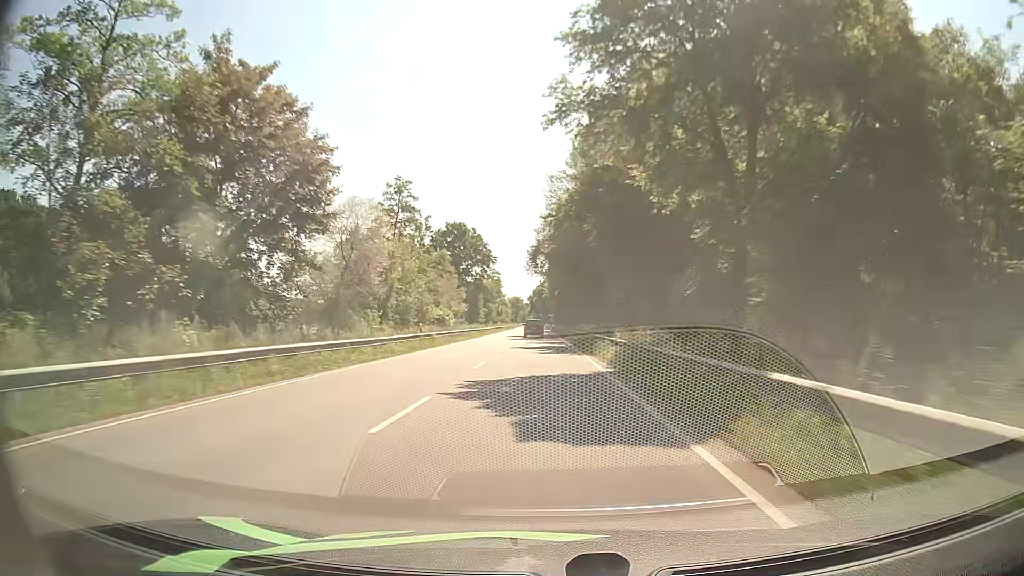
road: primary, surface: asphalt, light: Day
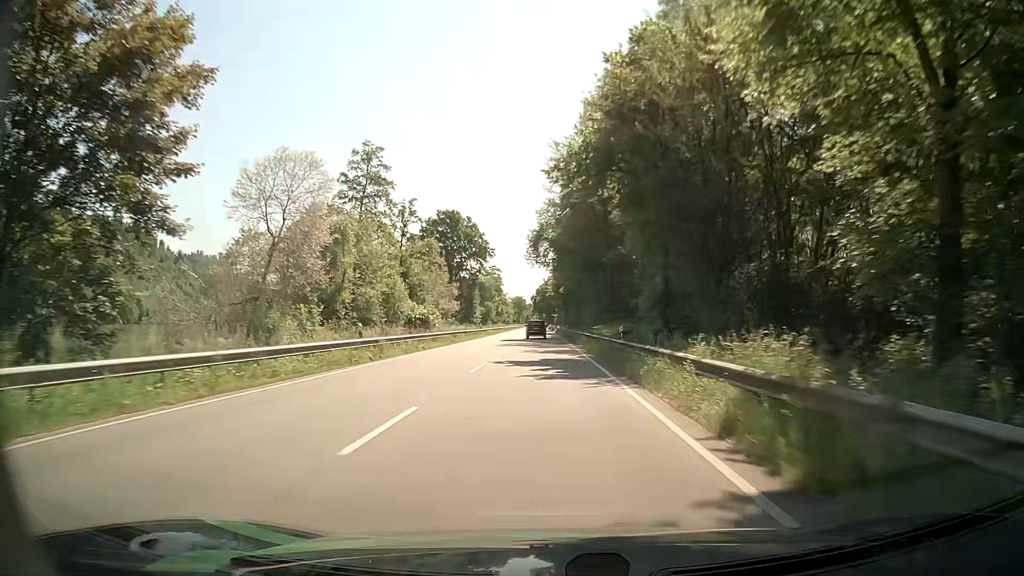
(0.0, +13.4) m; 0°
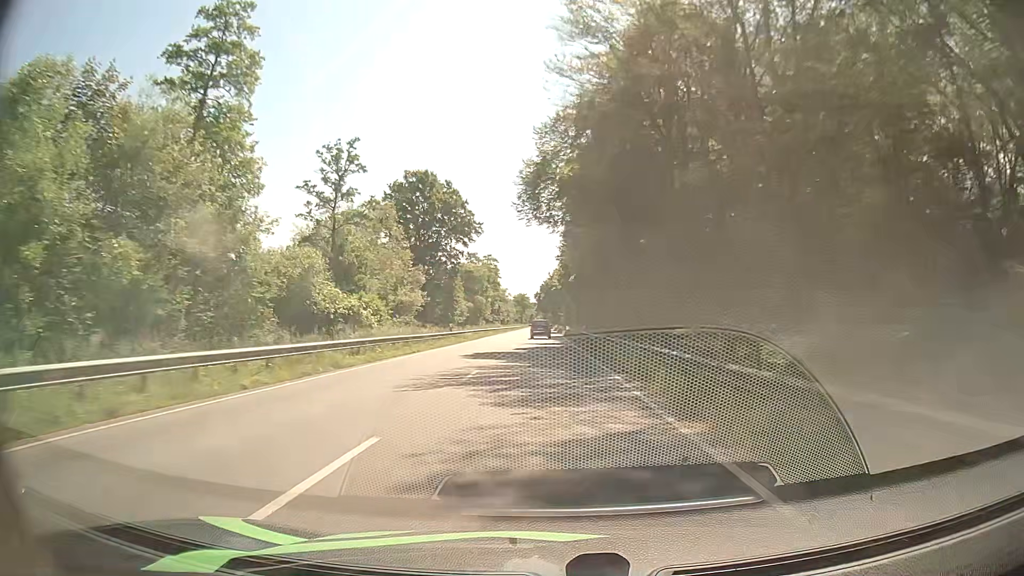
(-0.1, +26.9) m; 0°
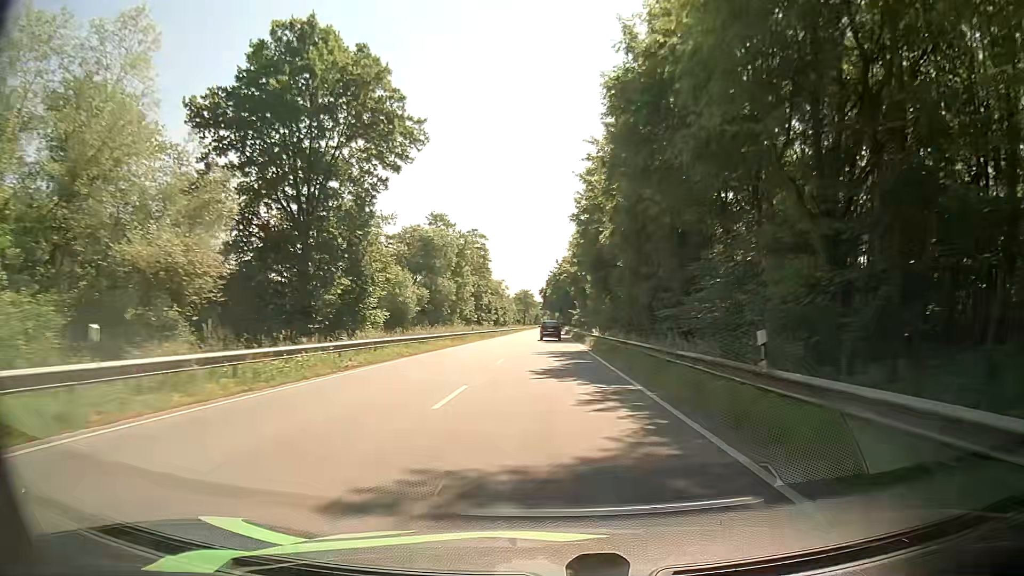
(-0.5, +40.7) m; -1°
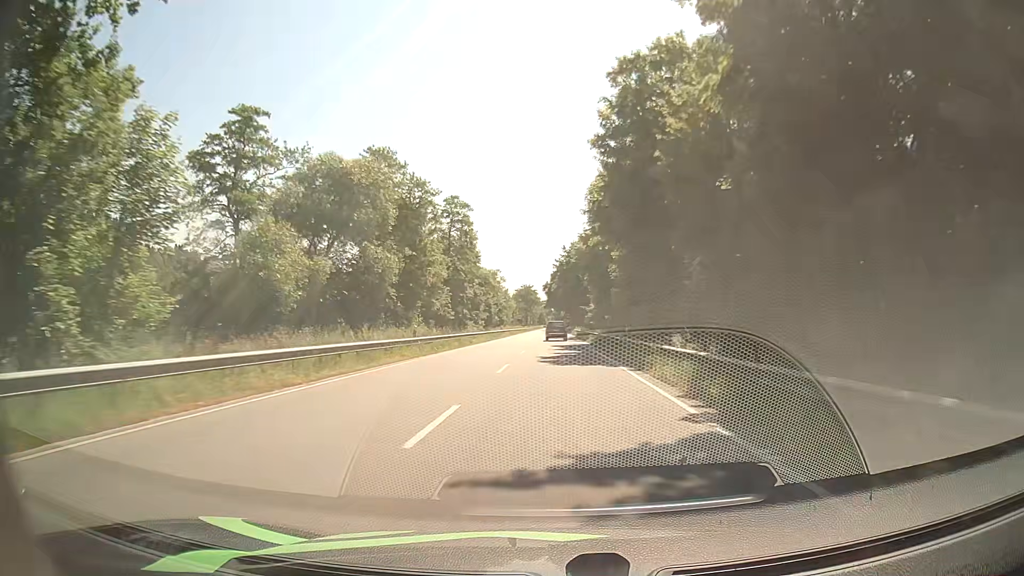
(0.0, +27.3) m; 0°
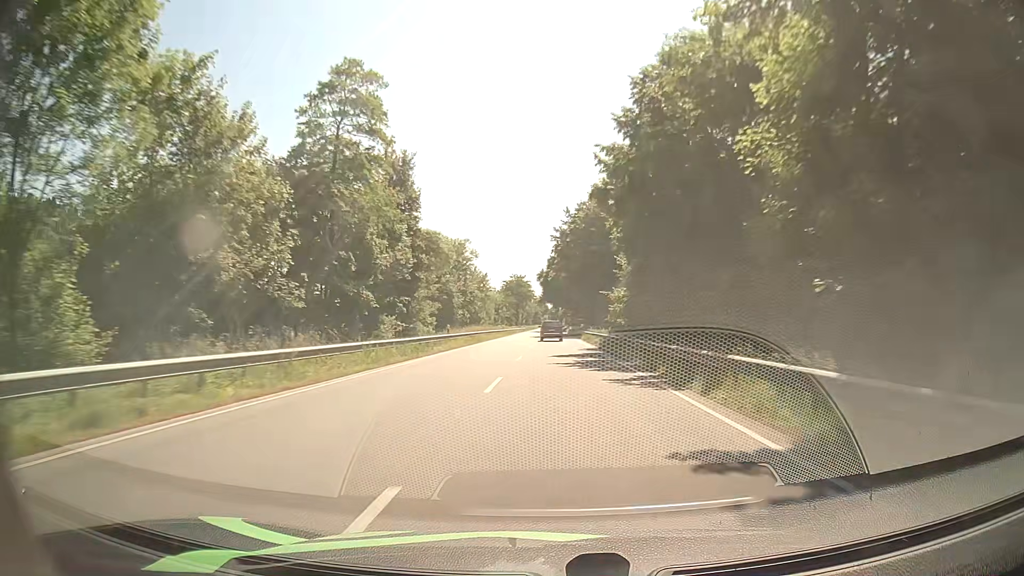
(+0.3, +41.7) m; 0°
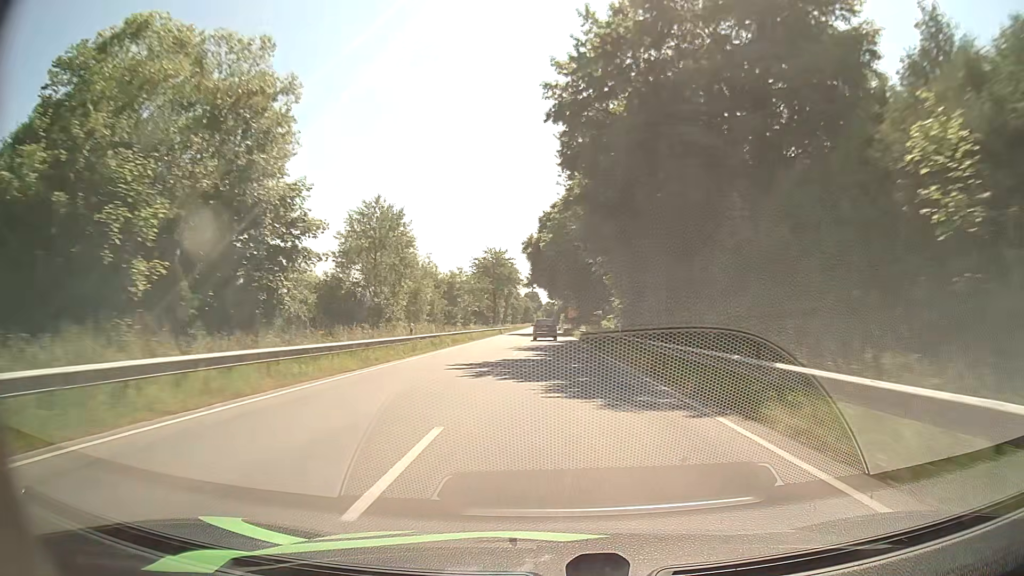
(+0.6, +56.5) m; +1°
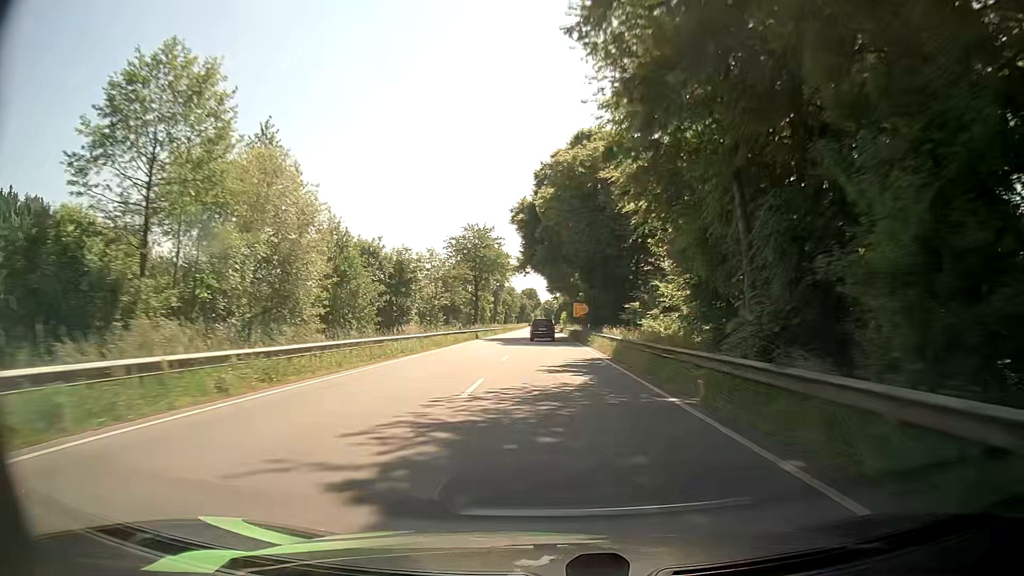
(0.0, +28.1) m; 0°
(0, +10) (0, +20) (0, +30) (0, +40) (0, +50) (0, +60) (0, +70) (0, +80) (0, +90) (0, +100) m
